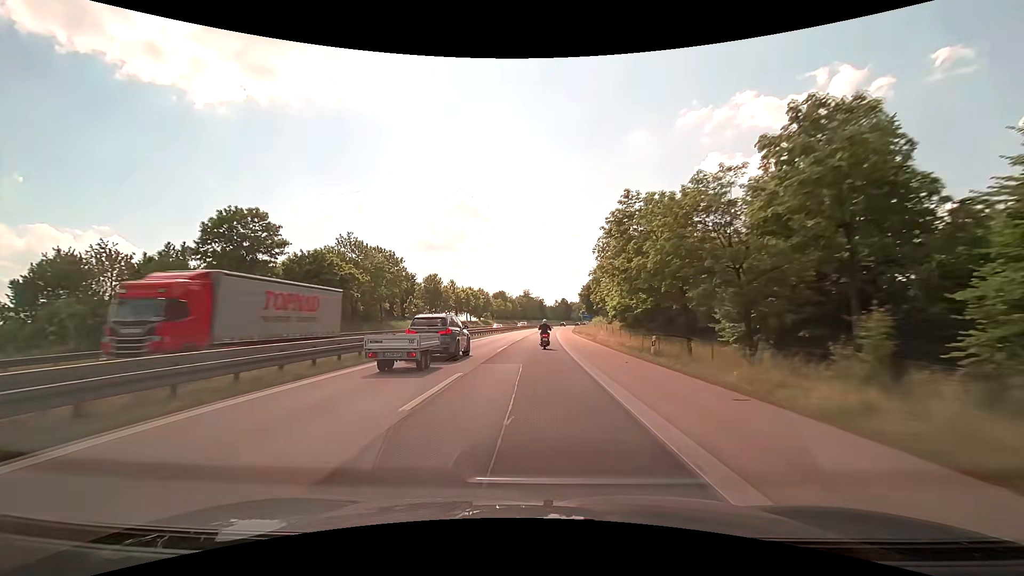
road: motorway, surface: asphalt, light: Day
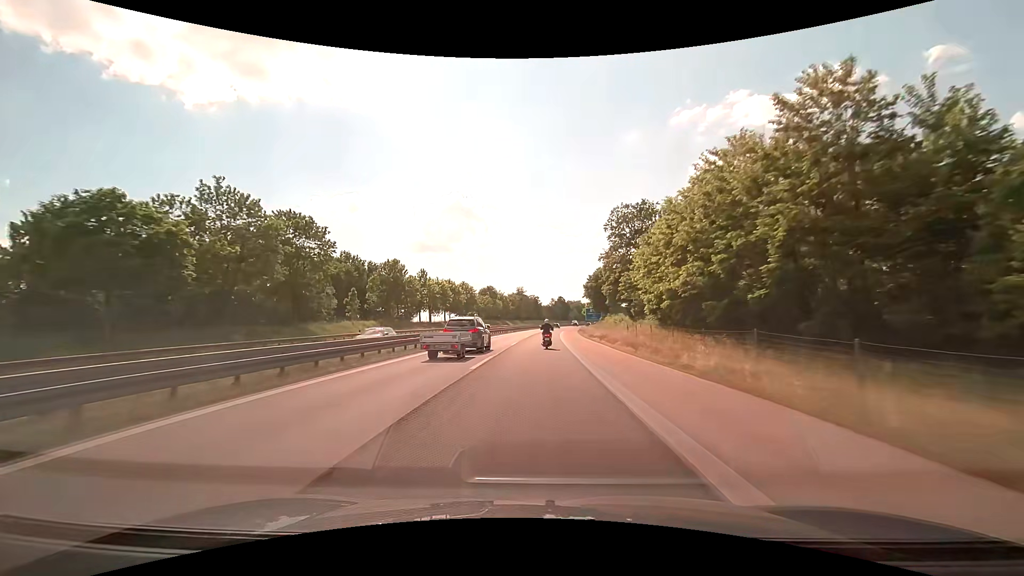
(+0.2, +28.0) m; +1°
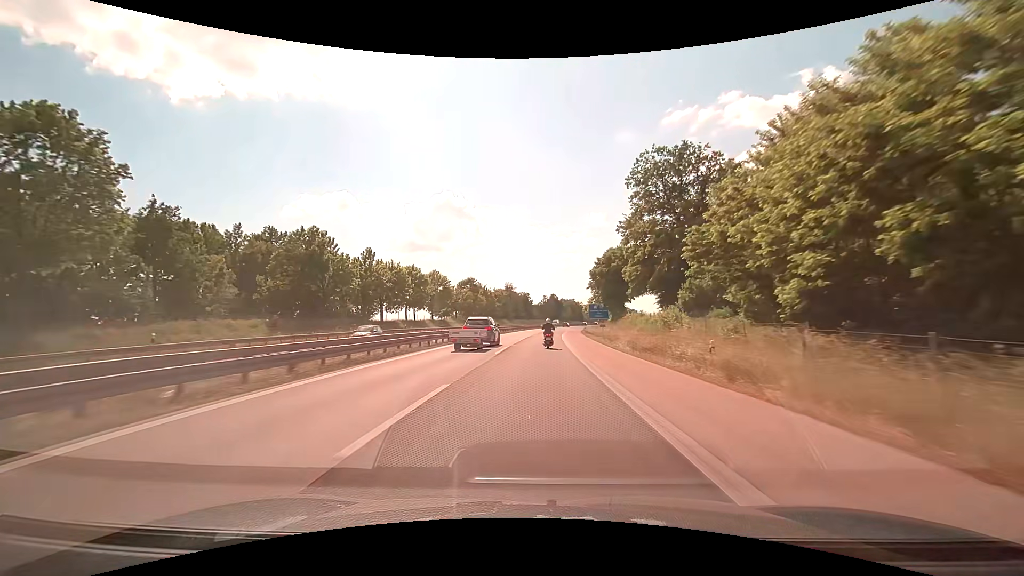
(+0.2, +27.9) m; +1°
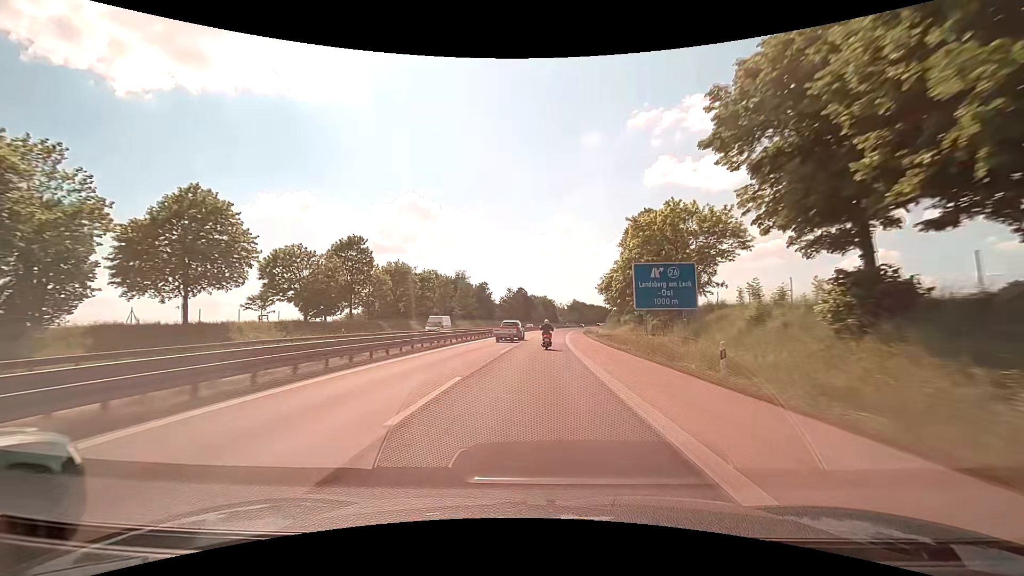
(+2.0, +69.5) m; +4°
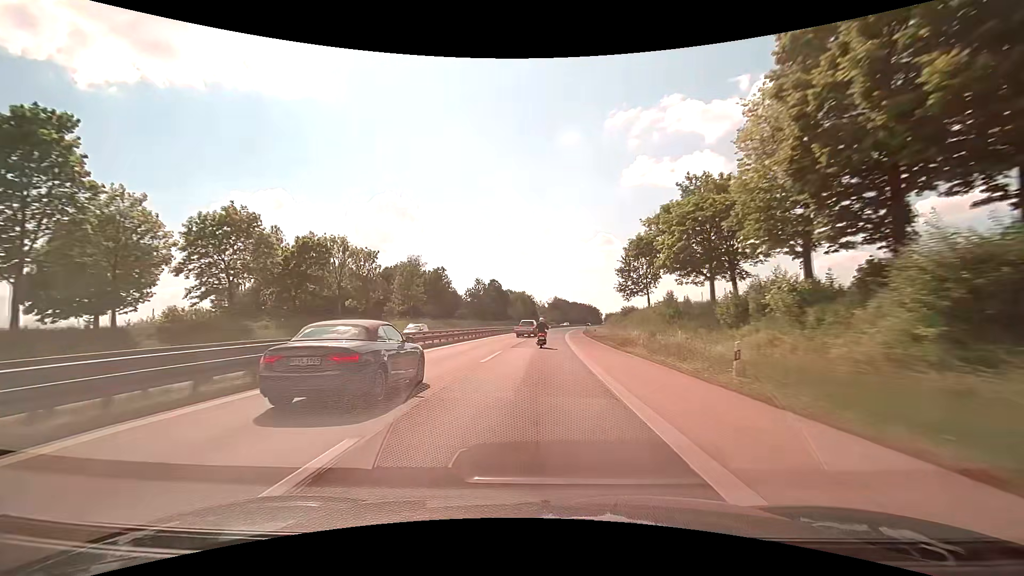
(+0.9, +41.6) m; +2°
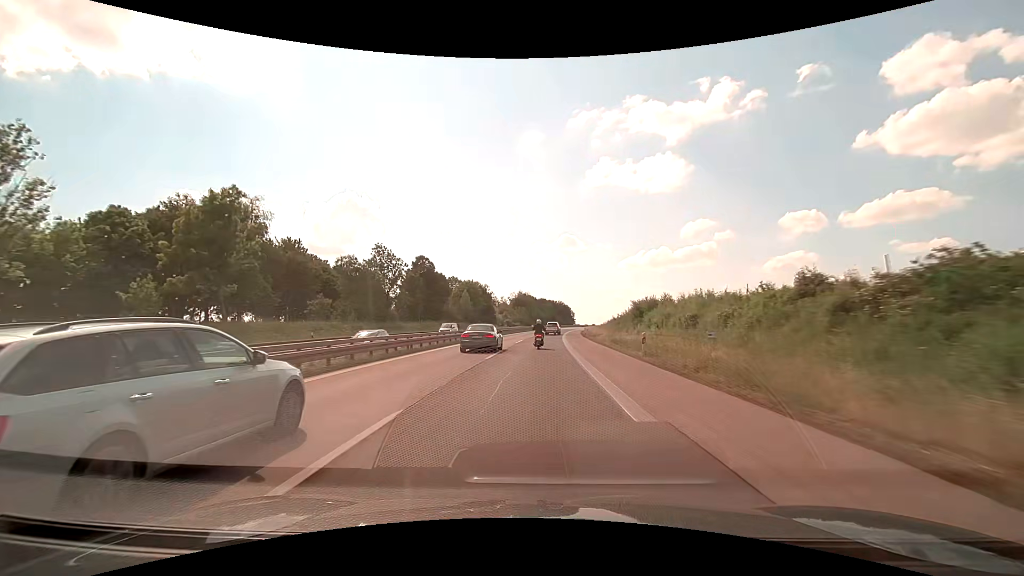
(+2.5, +69.2) m; +4°
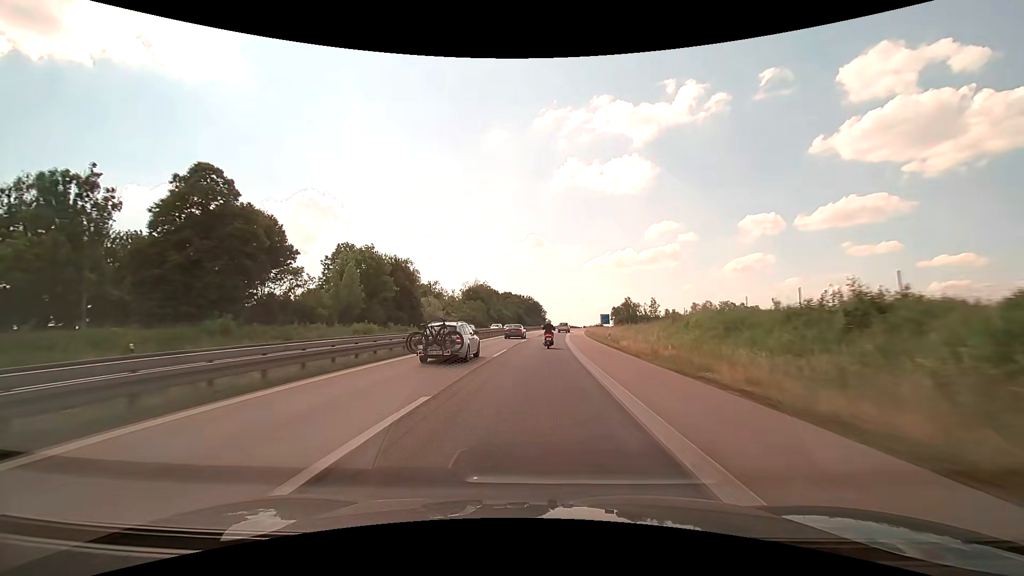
(+2.1, +69.5) m; +4°
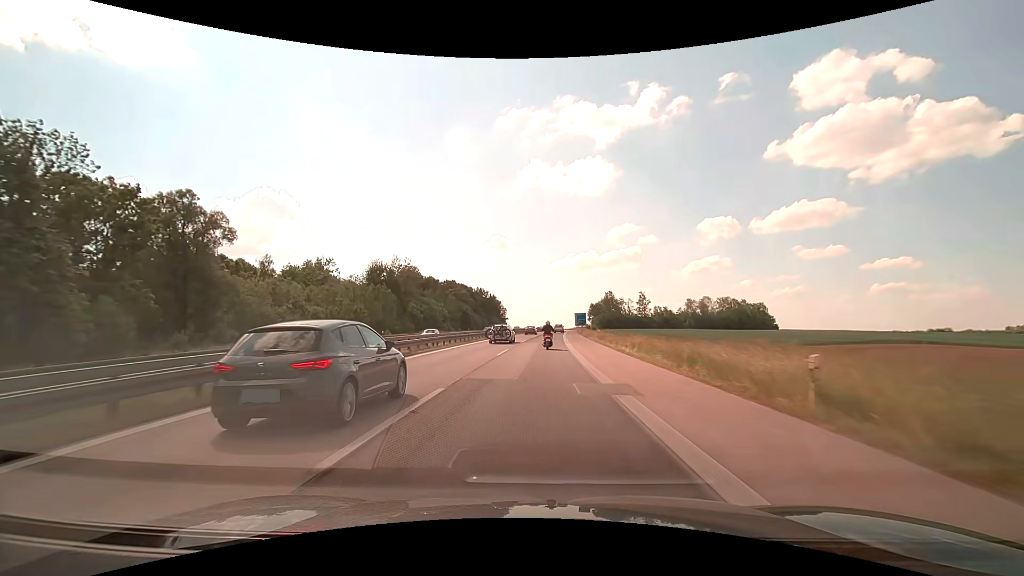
(+2.5, +69.9) m; +4°
(0, +10) (0, +20) (0, +30) (+1, +40) (+1, +50) (+2, +60) (+2, +70) (+3, +80) (+3, +90) (+4, +100) m
